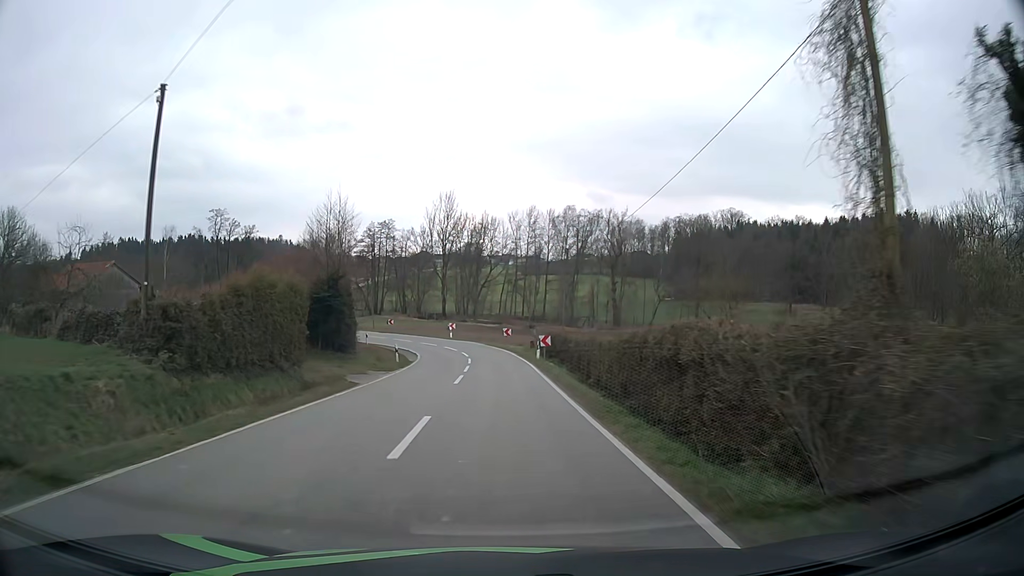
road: tertiary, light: Day
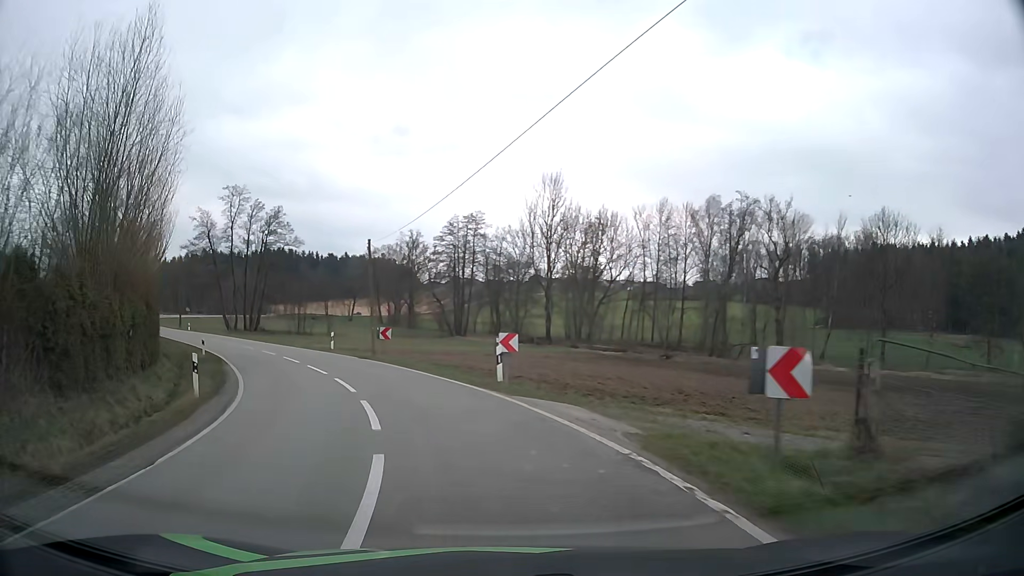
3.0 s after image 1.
(-0.9, +39.6) m; -9°
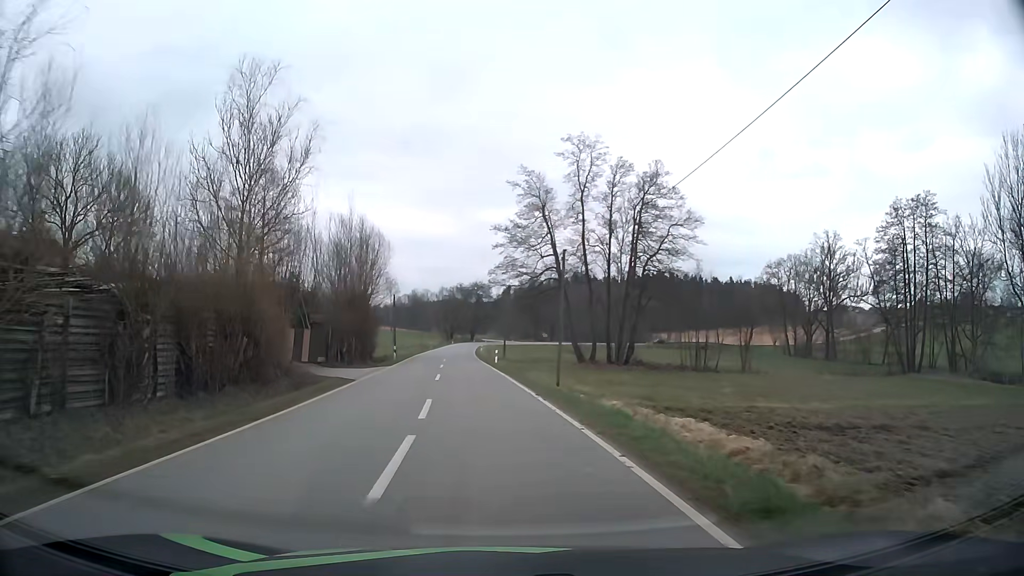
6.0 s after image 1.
(-13.0, +37.5) m; -32°
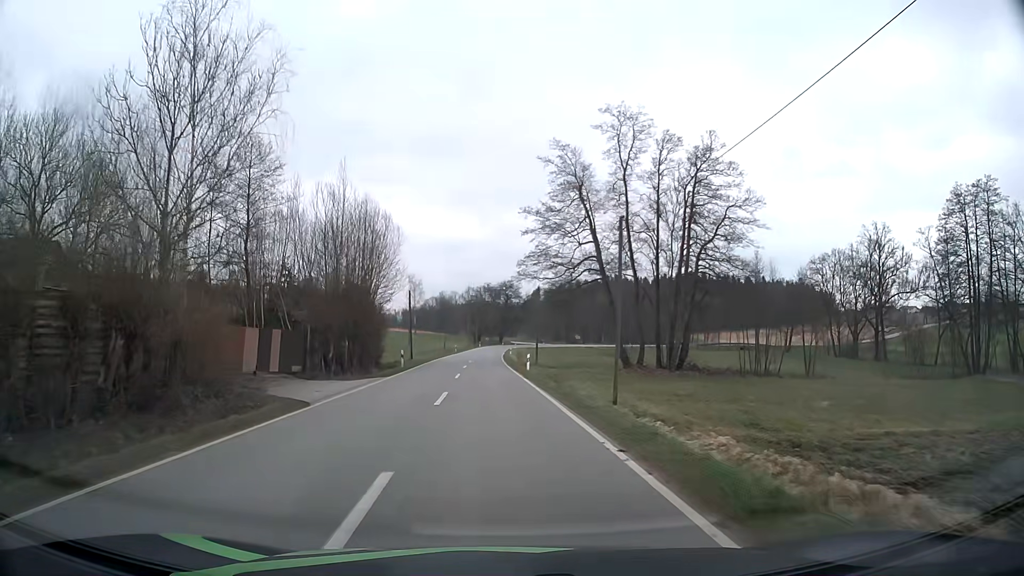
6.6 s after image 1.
(-0.2, +9.1) m; -3°
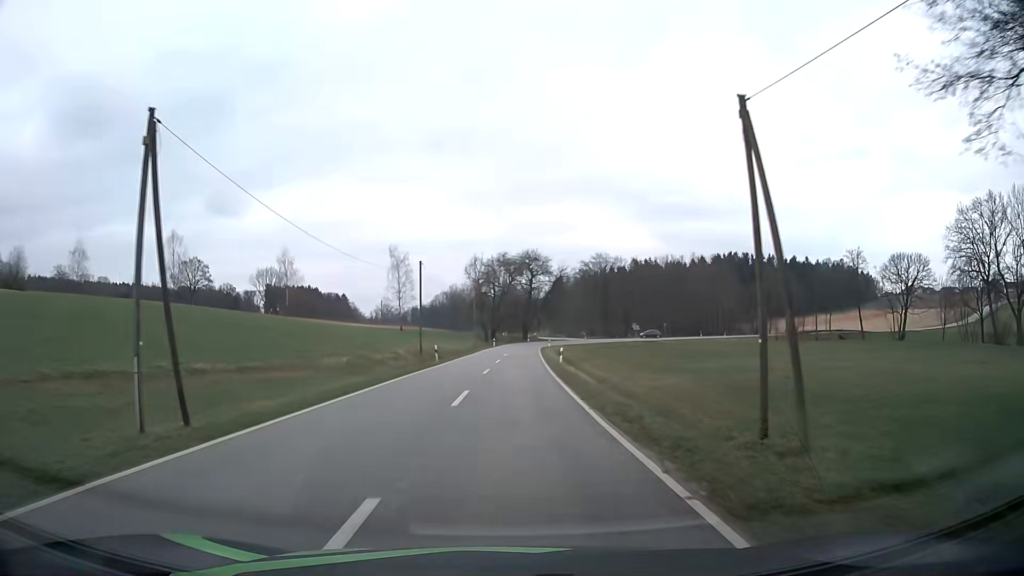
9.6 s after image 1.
(-1.6, +49.8) m; -1°
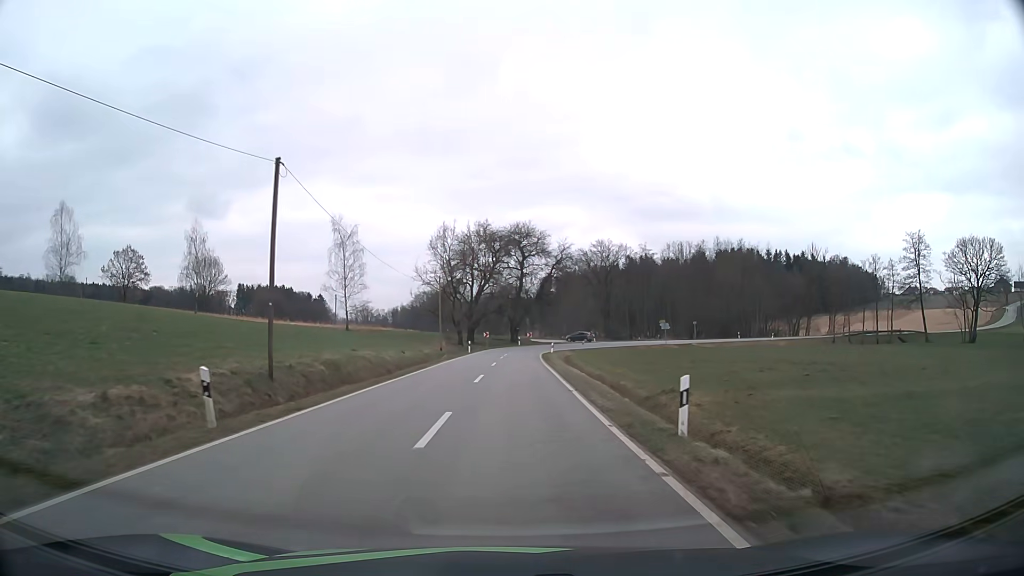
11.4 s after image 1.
(+0.3, +29.2) m; +1°
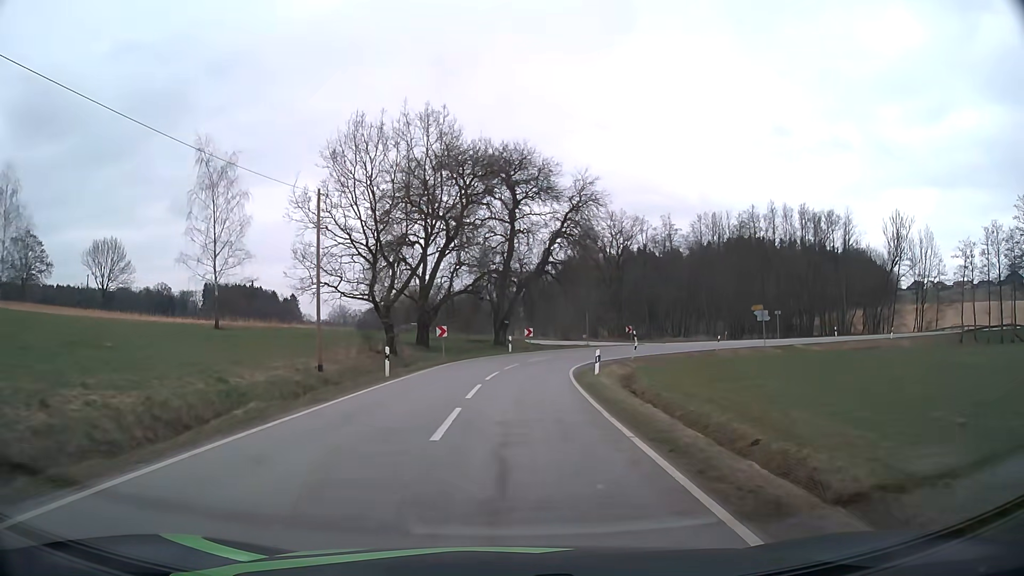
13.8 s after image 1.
(+0.4, +35.3) m; +1°
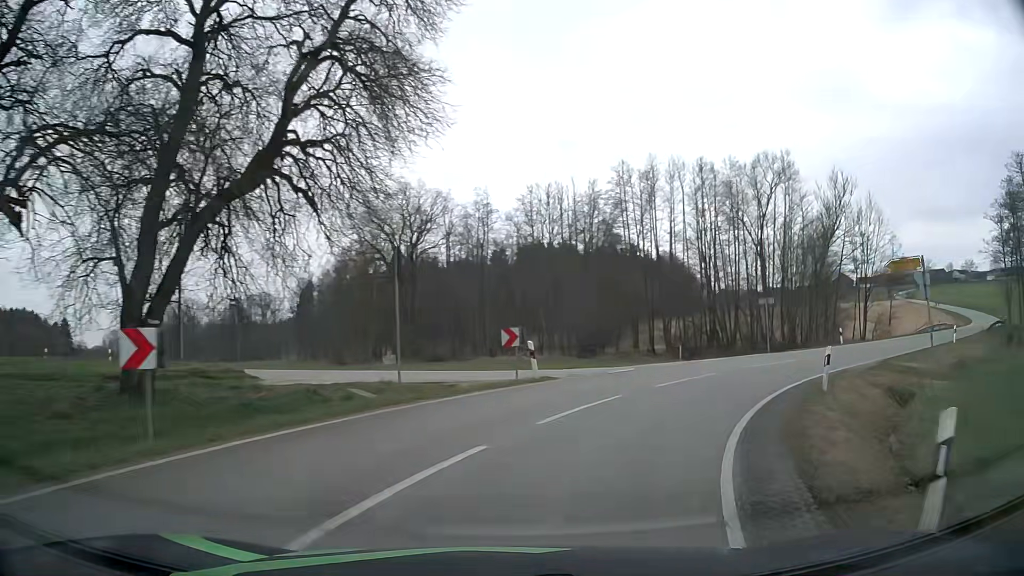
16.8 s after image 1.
(+2.6, +33.6) m; +18°
(+2, +10) (+7, +18) (+14, +25) (+21, +32) (+29, +38) (+37, +45) (+44, +51) (+52, +58) (+59, +64) (+67, +71) m
